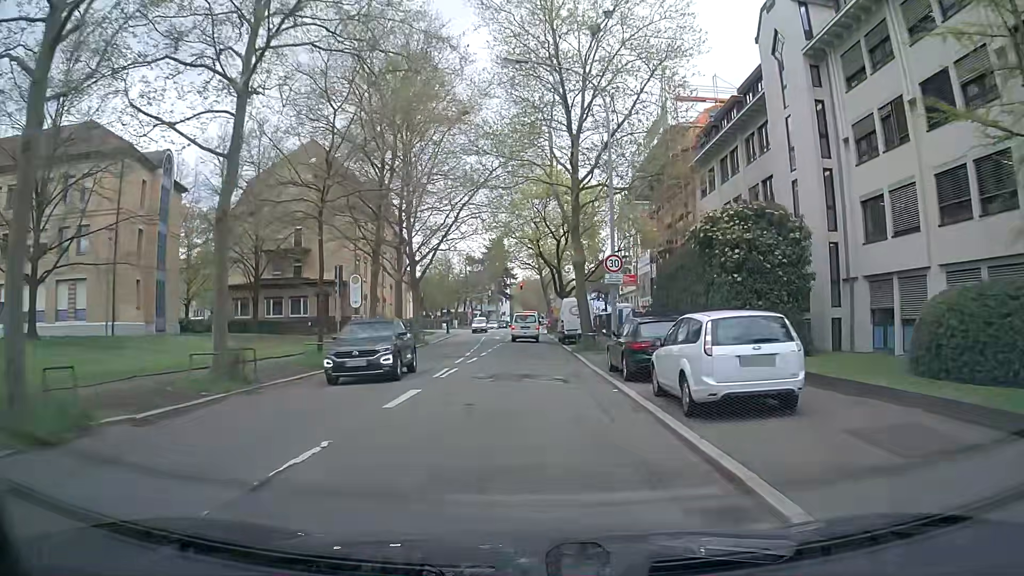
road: secondary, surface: asphalt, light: Day
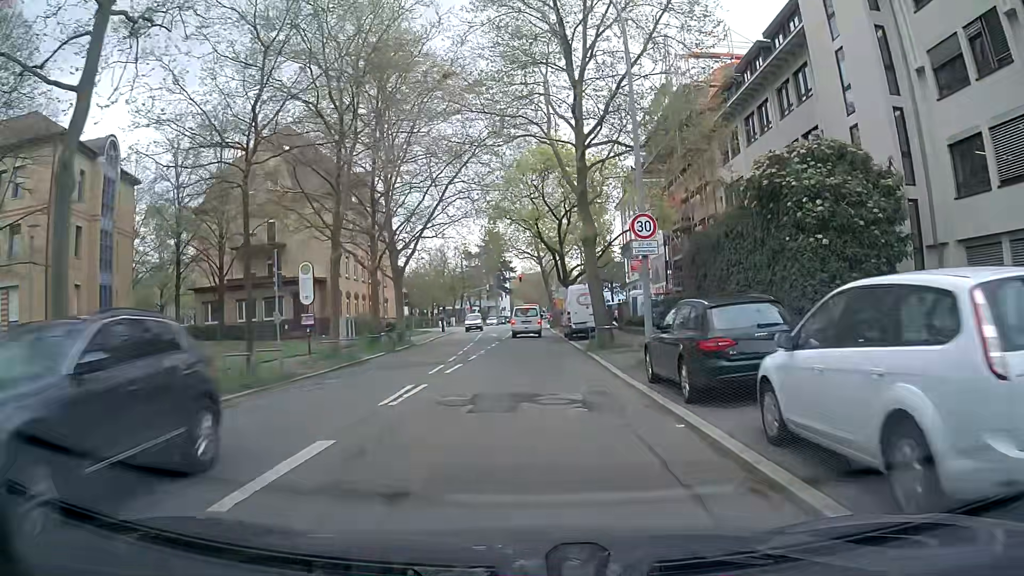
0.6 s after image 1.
(+0.1, +6.1) m; 0°
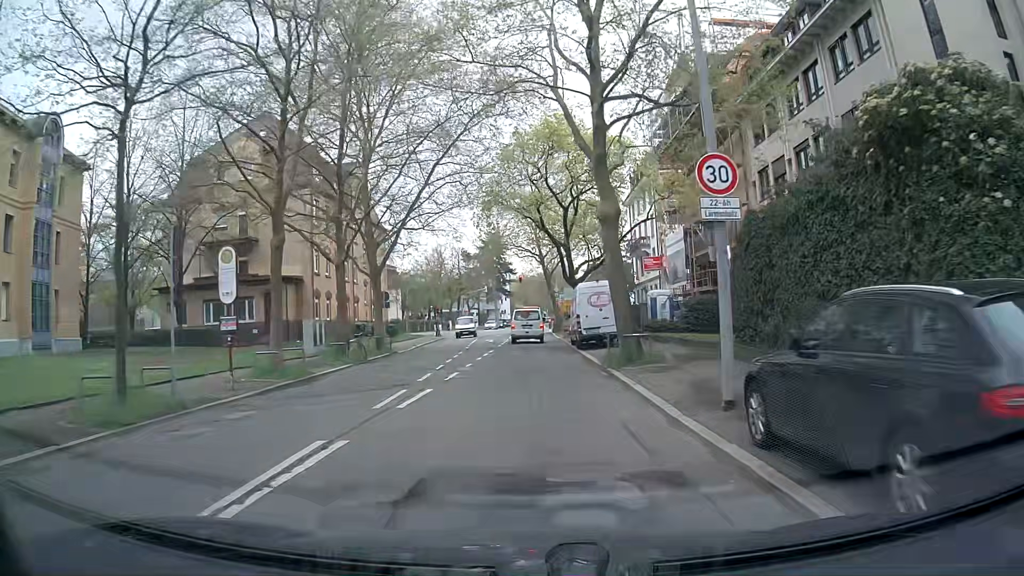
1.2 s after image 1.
(0.0, +6.0) m; 0°
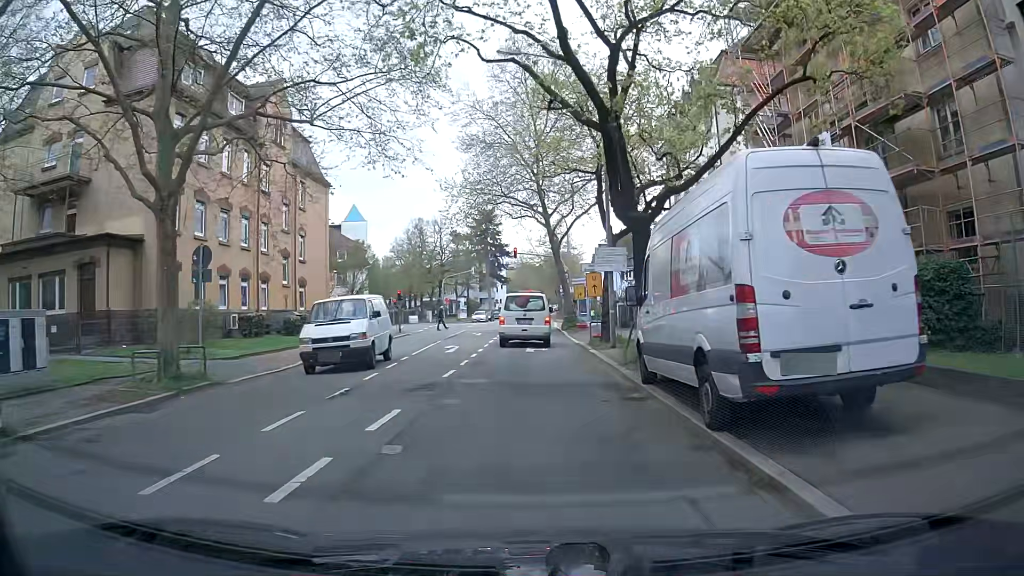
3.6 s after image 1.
(0.0, +20.9) m; -1°
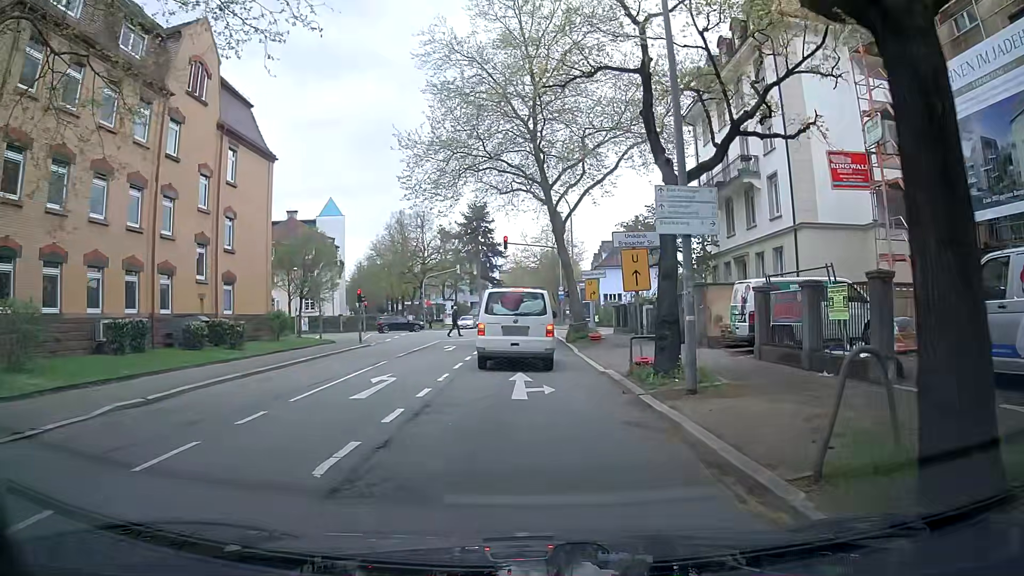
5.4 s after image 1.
(+0.2, +11.0) m; +2°
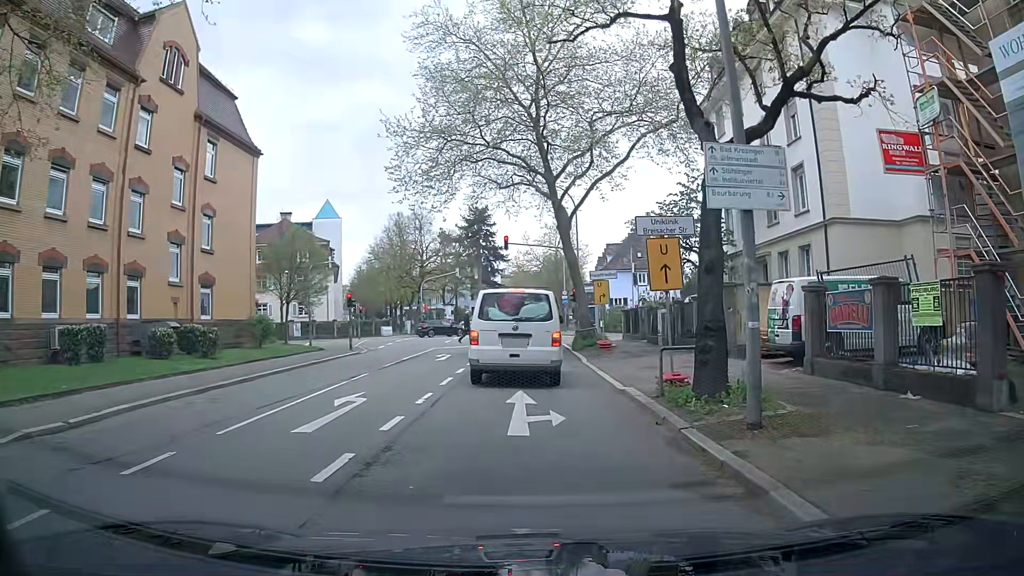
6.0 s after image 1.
(0.0, +2.9) m; 0°
